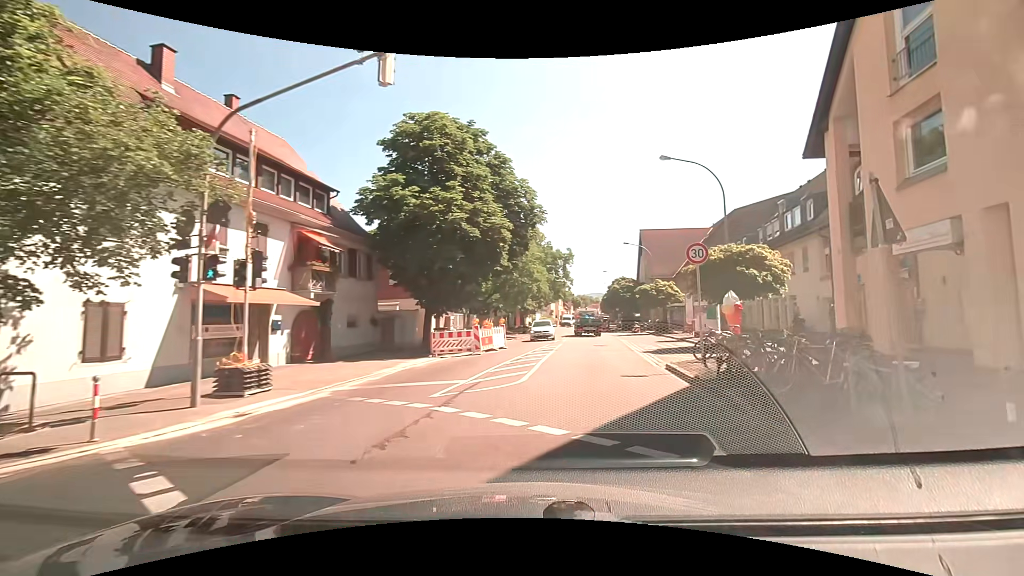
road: tertiary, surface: asphalt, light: Day
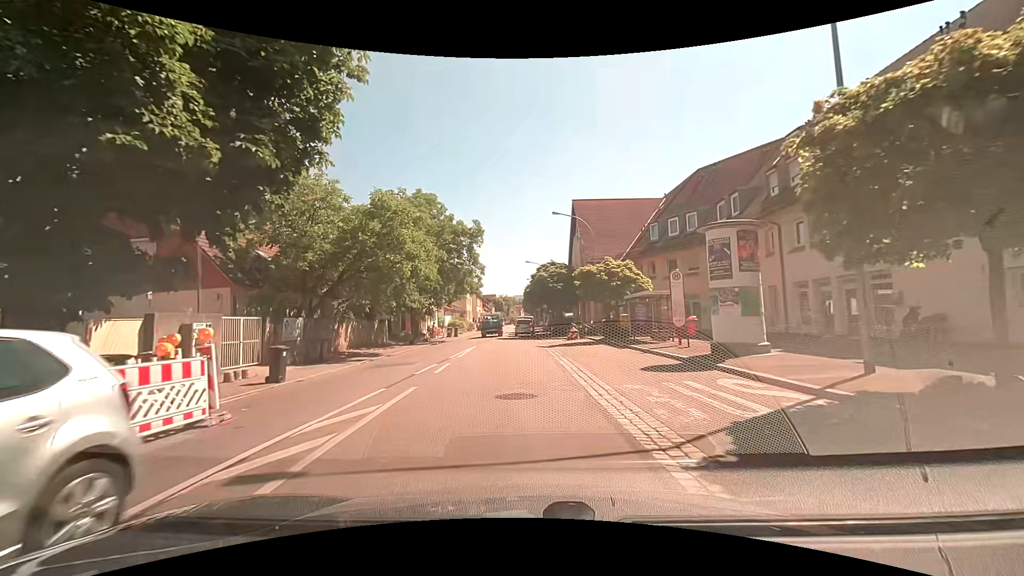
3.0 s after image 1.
(+2.3, +17.6) m; +7°
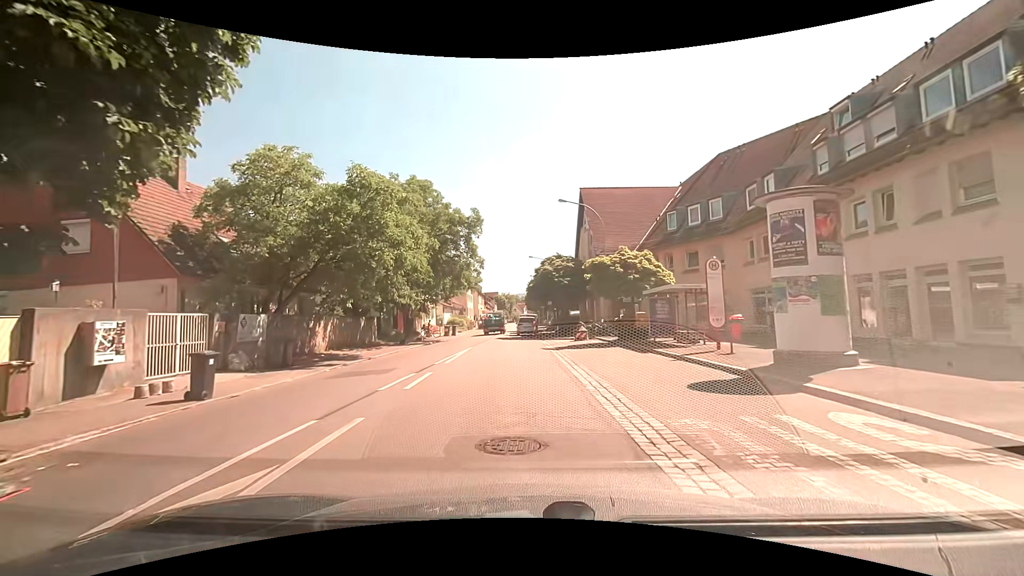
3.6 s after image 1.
(0.0, +3.6) m; 0°
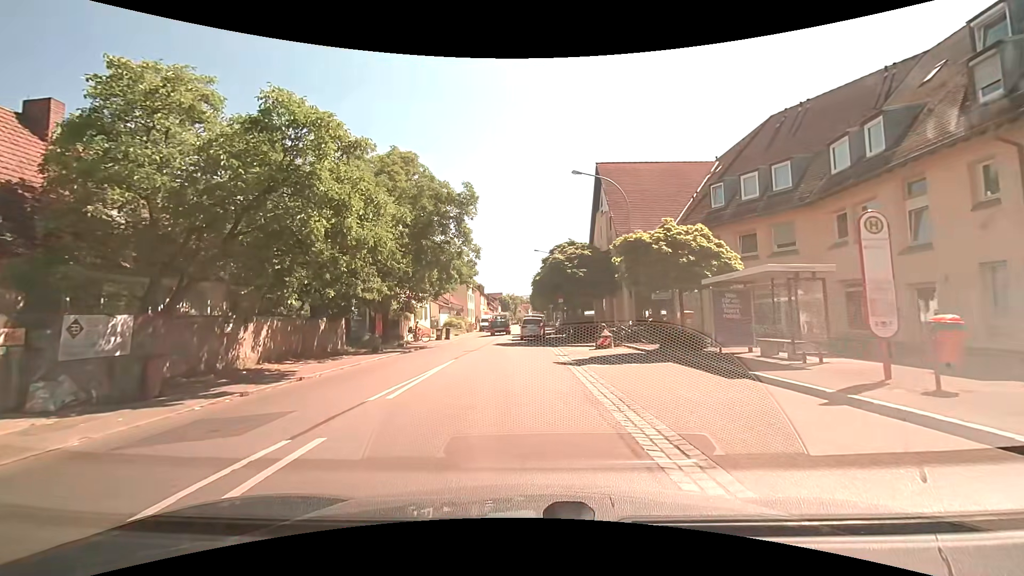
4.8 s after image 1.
(0.0, +7.2) m; -2°
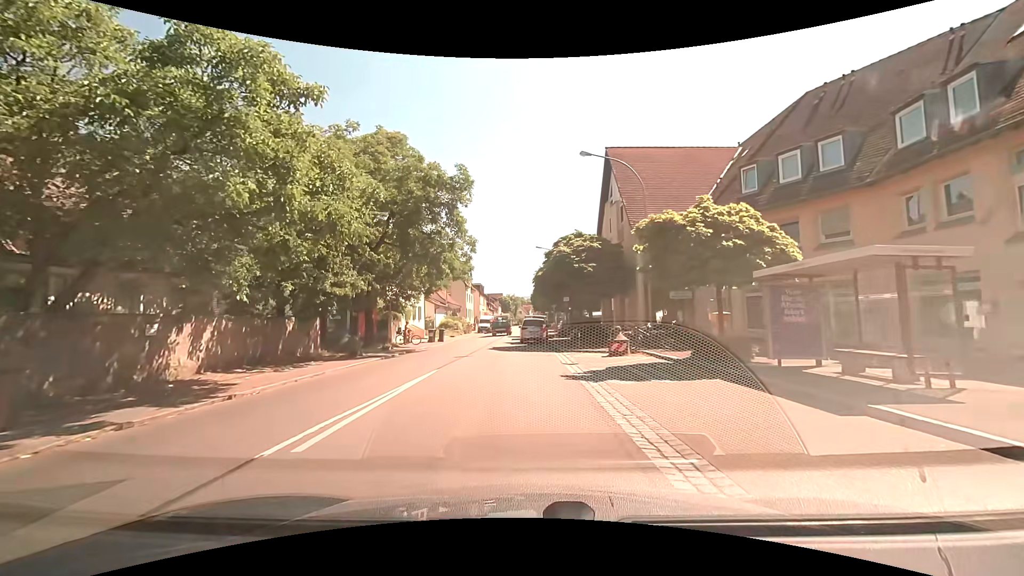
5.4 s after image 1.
(+0.1, +3.6) m; +2°
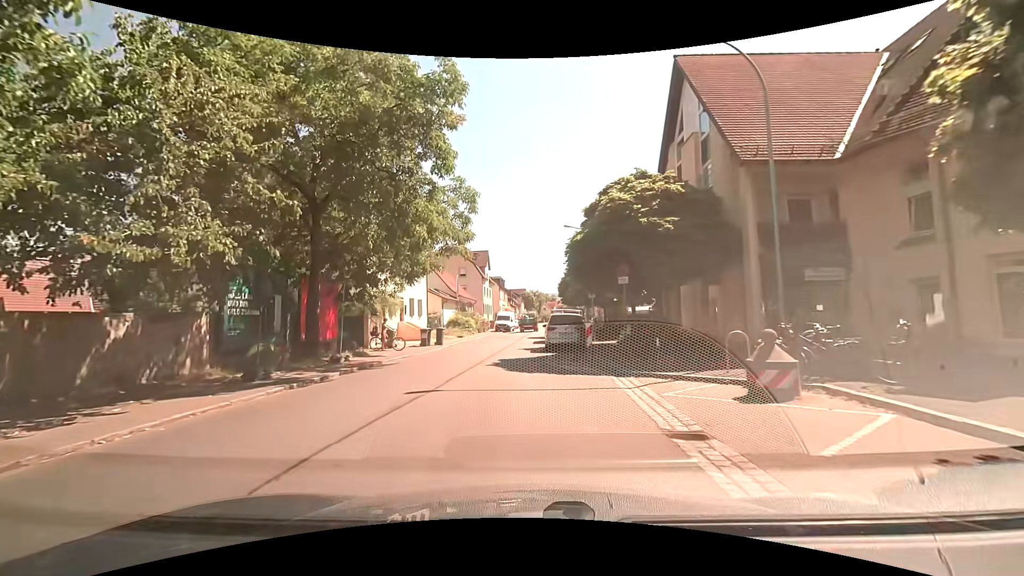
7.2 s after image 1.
(-0.3, +10.7) m; -4°
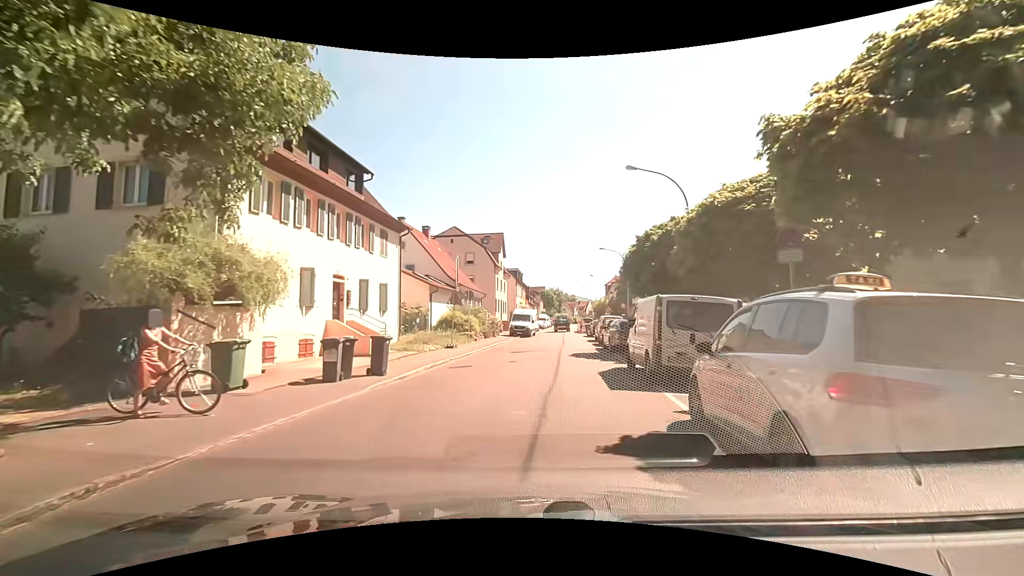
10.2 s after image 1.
(-0.8, +17.7) m; +1°
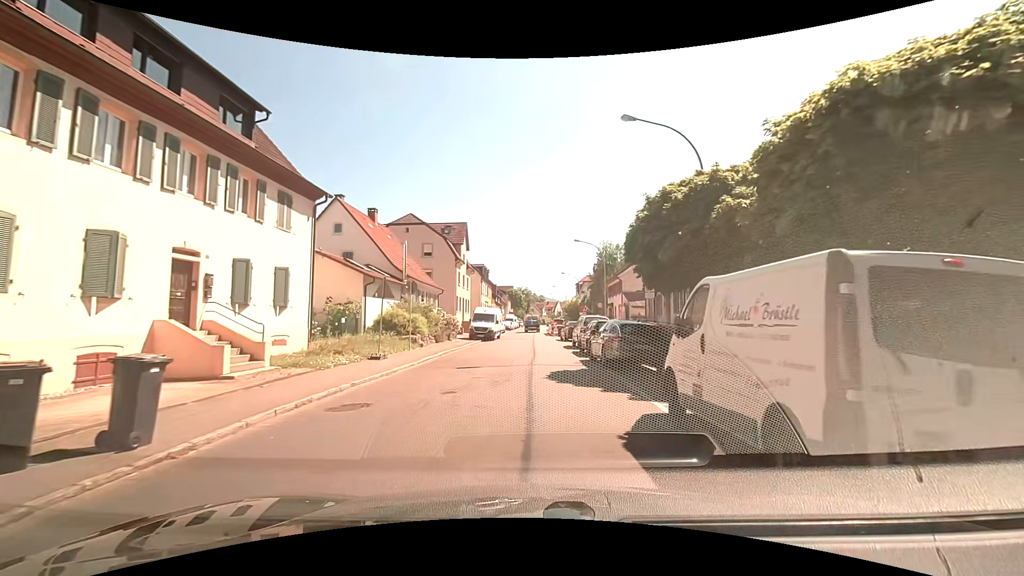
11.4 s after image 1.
(0.0, +7.3) m; +1°
(0, +10) (0, +20) (0, +30) (+1, +40) (+1, +50) (+1, +60) (+1, +70) (+2, +80) (+2, +90) (+3, +100) m
